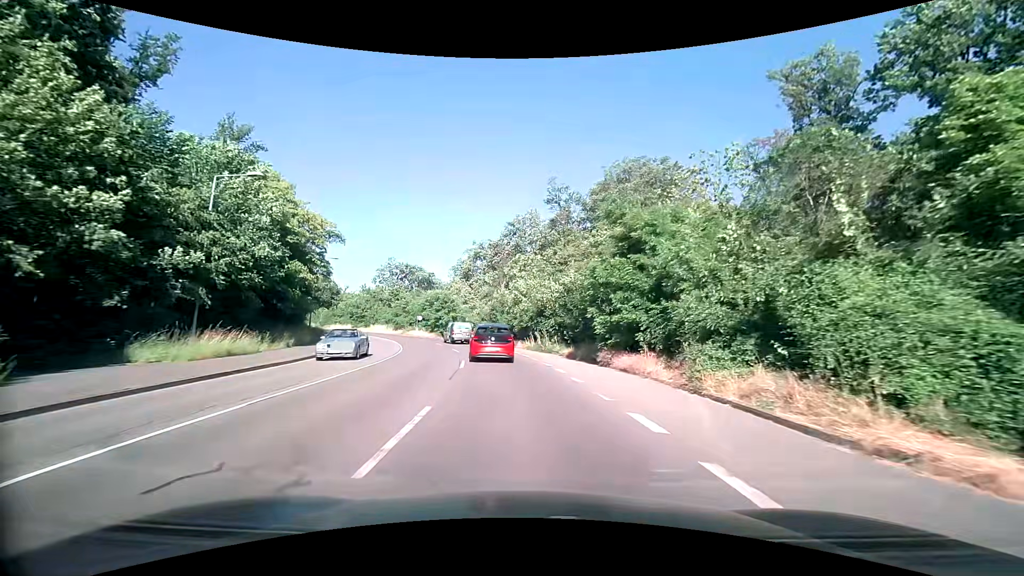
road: secondary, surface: asphalt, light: Day
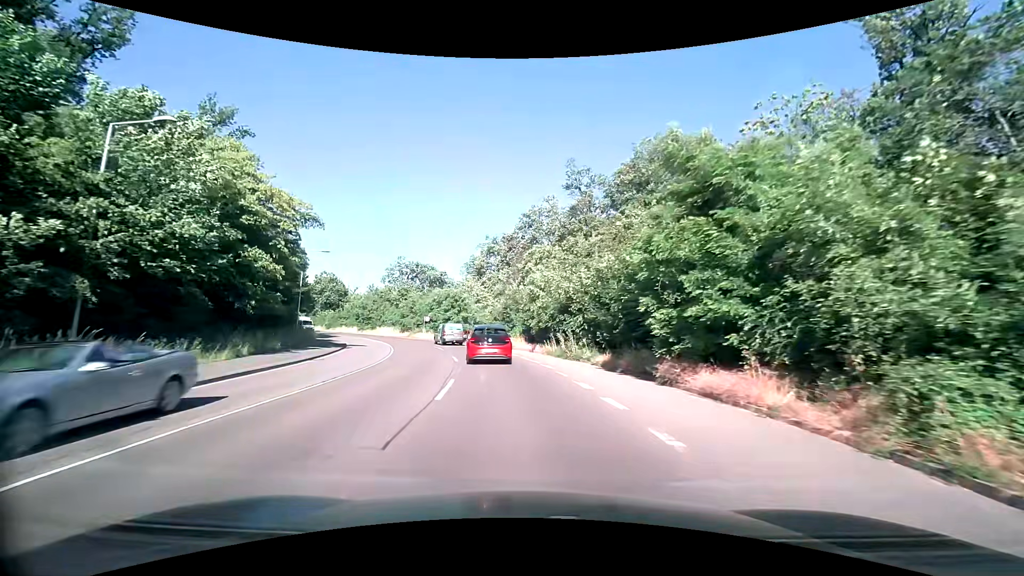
(0.0, +7.3) m; -1°
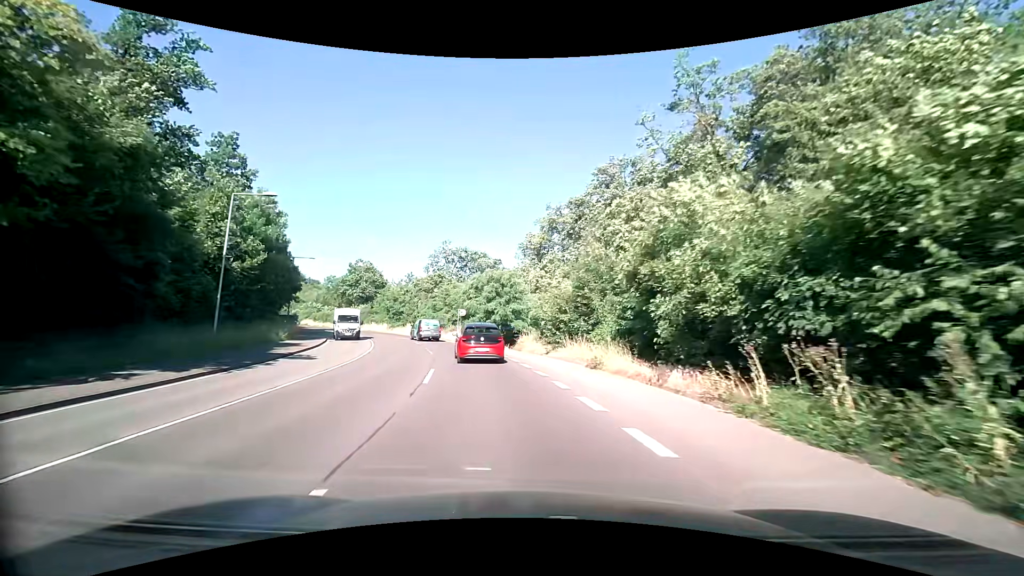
(-1.3, +21.2) m; -7°
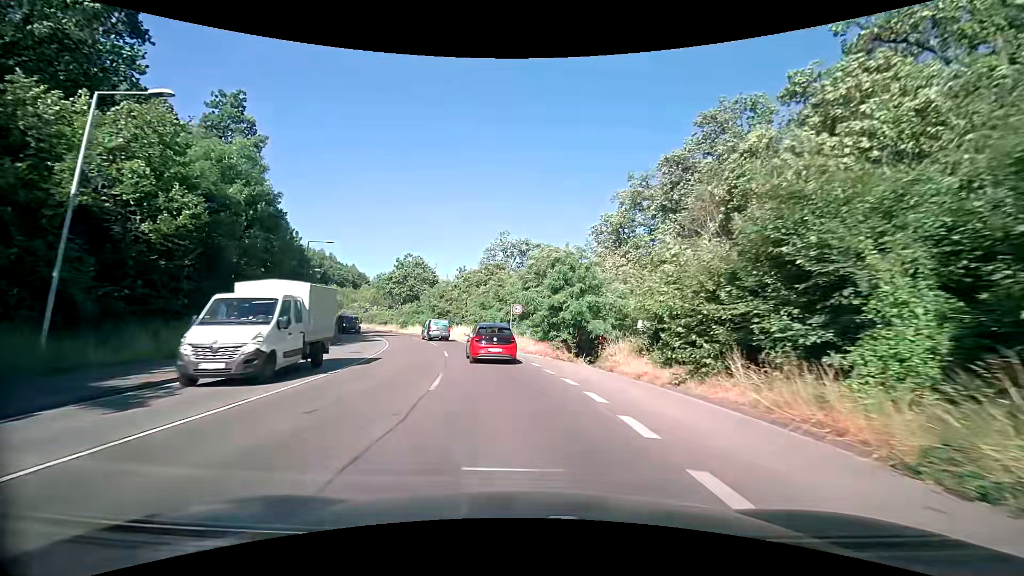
(-1.0, +13.8) m; -8°
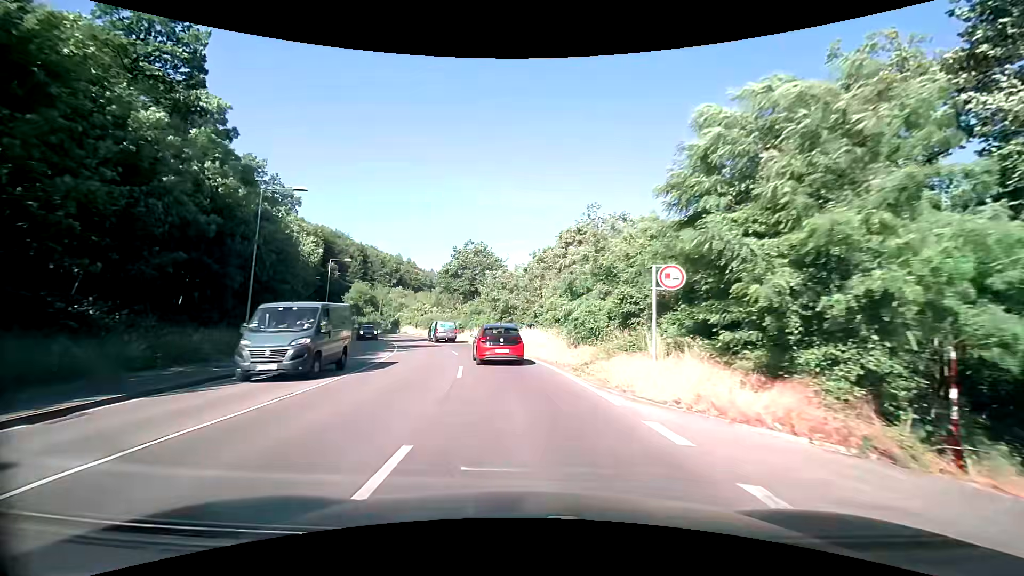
(-1.7, +21.3) m; -9°
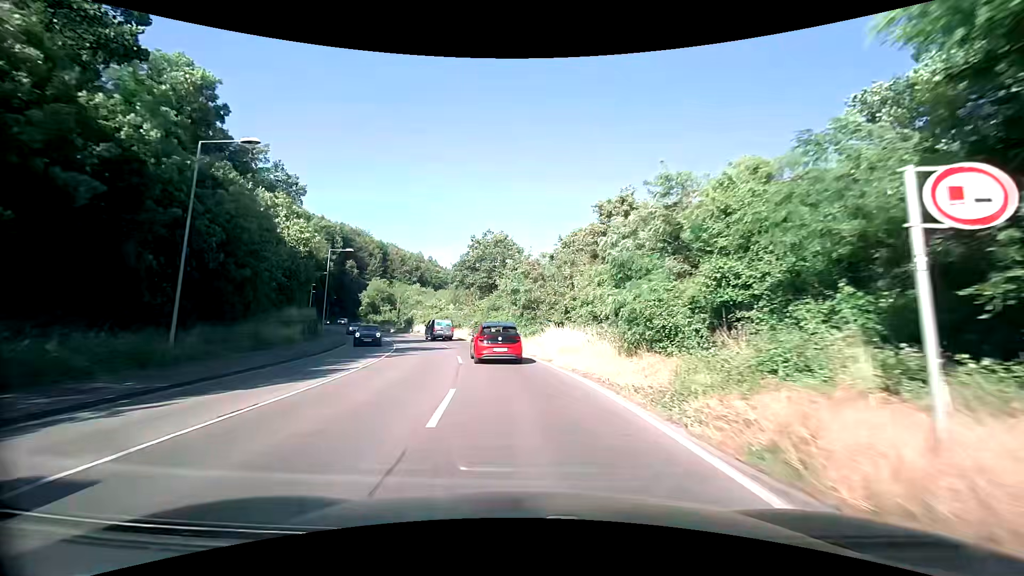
(-0.2, +7.1) m; -3°
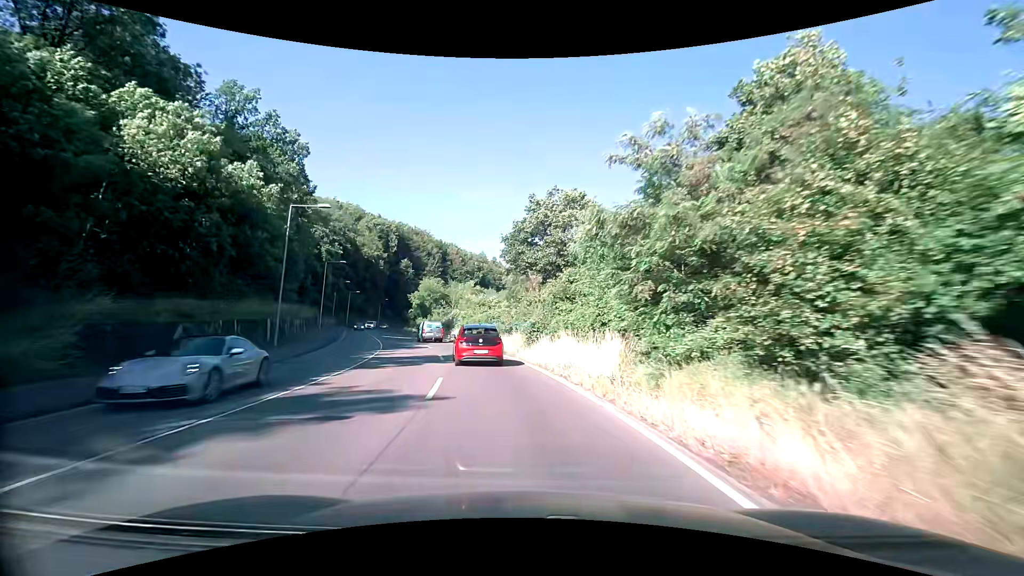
(-1.1, +21.3) m; -8°
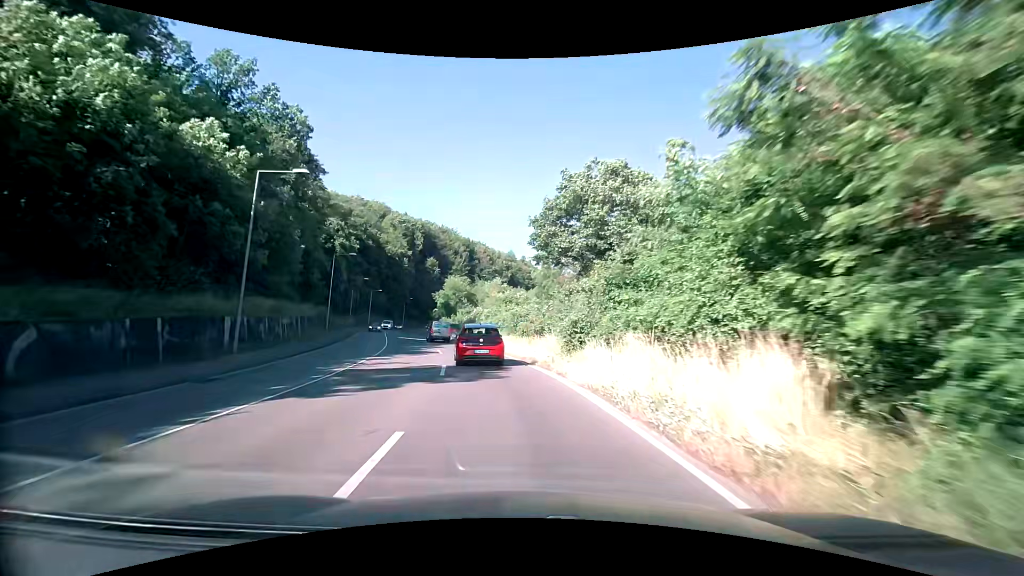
(-0.2, +7.3) m; -3°
(0, +10) (-1, +20) (-3, +30) (-6, +39) (-8, +49) (-11, +59) (-13, +68) (-16, +78) (-19, +88) (-21, +97) m
